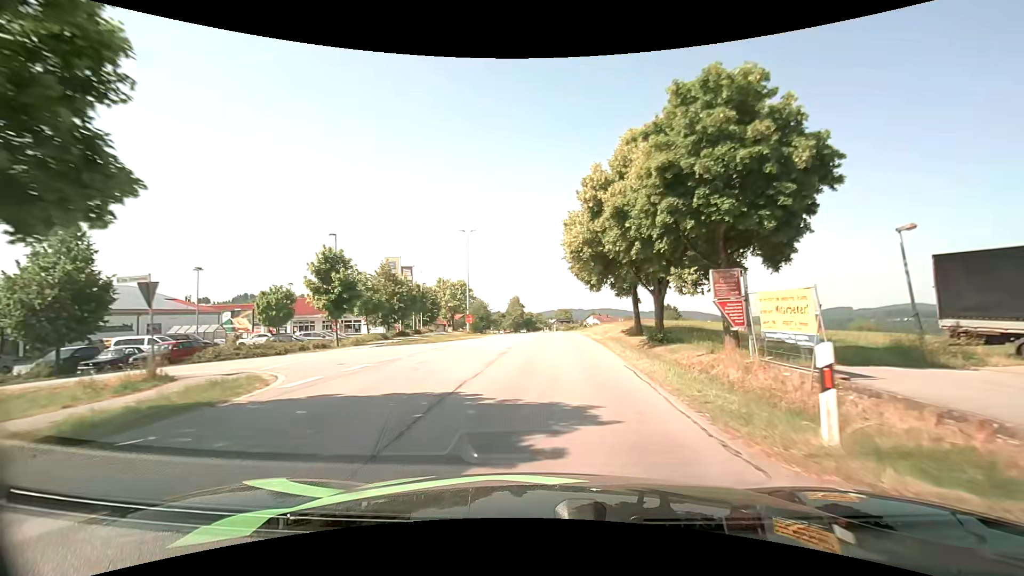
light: Day
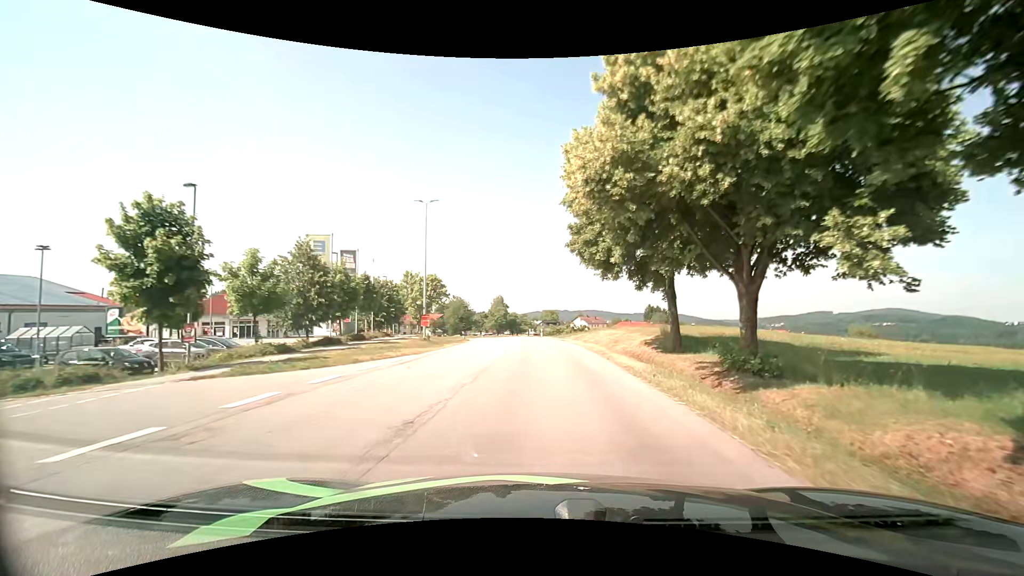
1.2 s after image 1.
(+0.2, +13.6) m; +2°
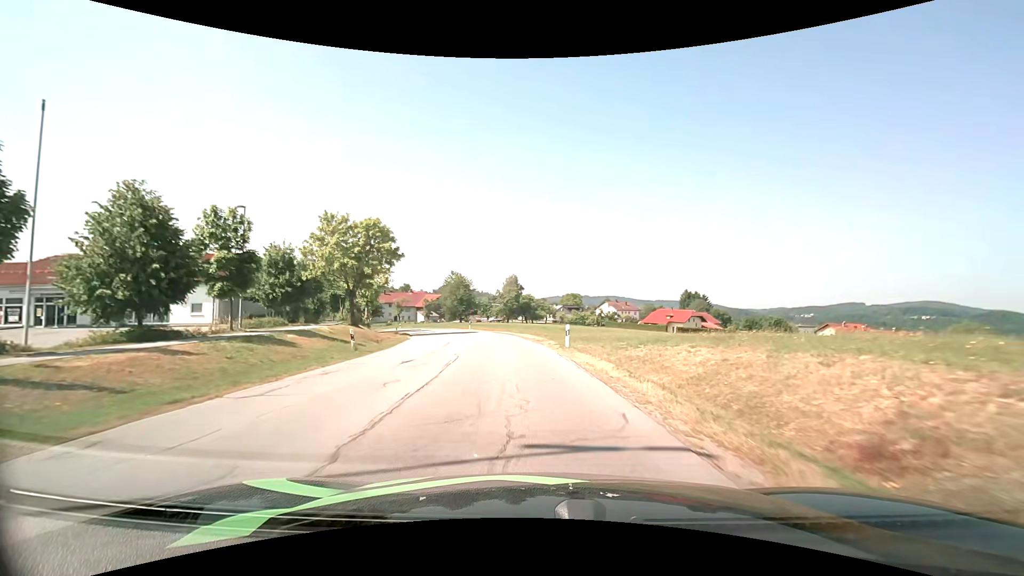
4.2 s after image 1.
(-0.1, +35.6) m; -2°
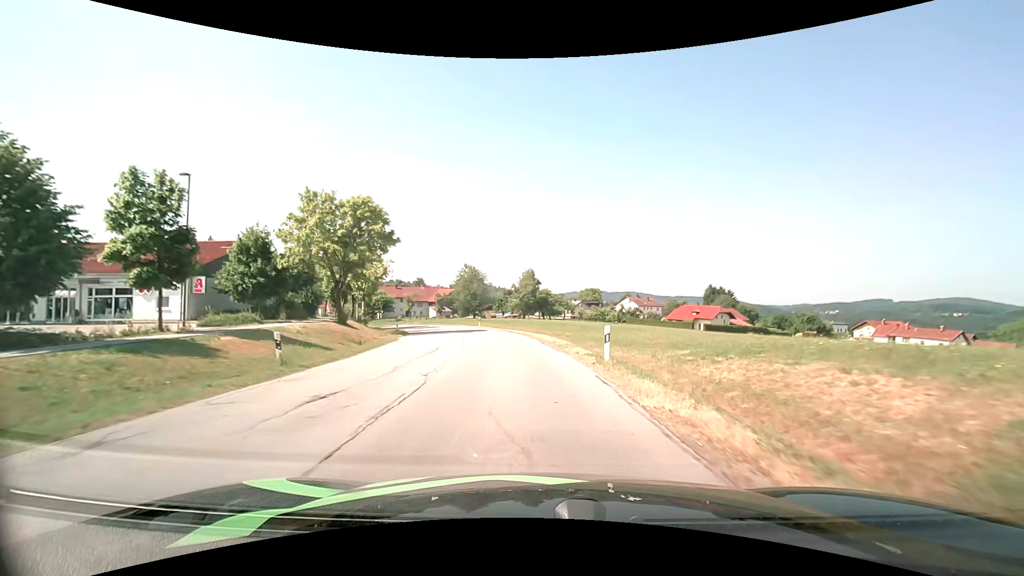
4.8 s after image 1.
(-0.1, +7.2) m; -2°
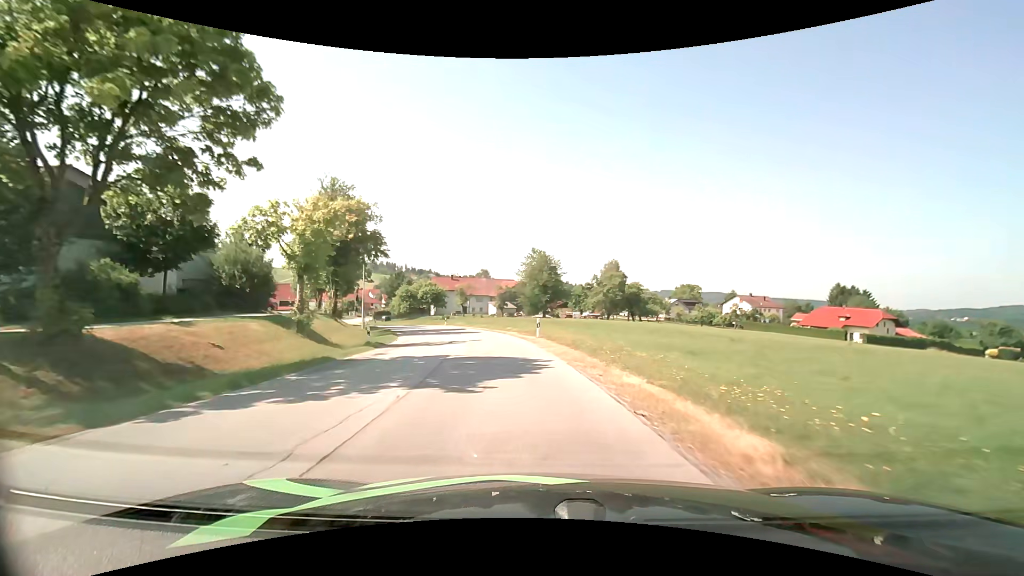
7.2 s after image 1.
(-2.2, +28.7) m; -9°
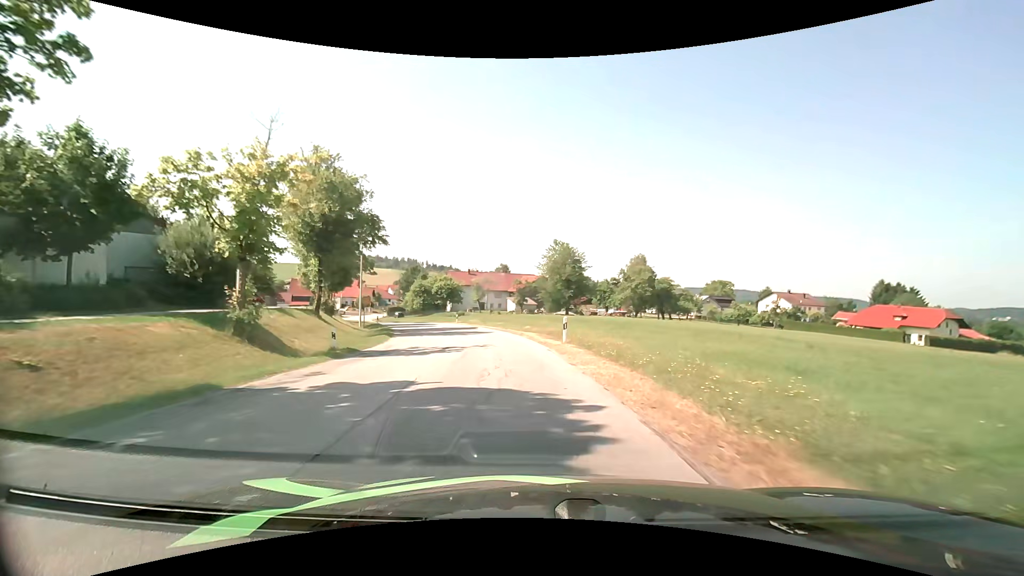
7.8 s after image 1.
(-0.1, +7.2) m; -2°
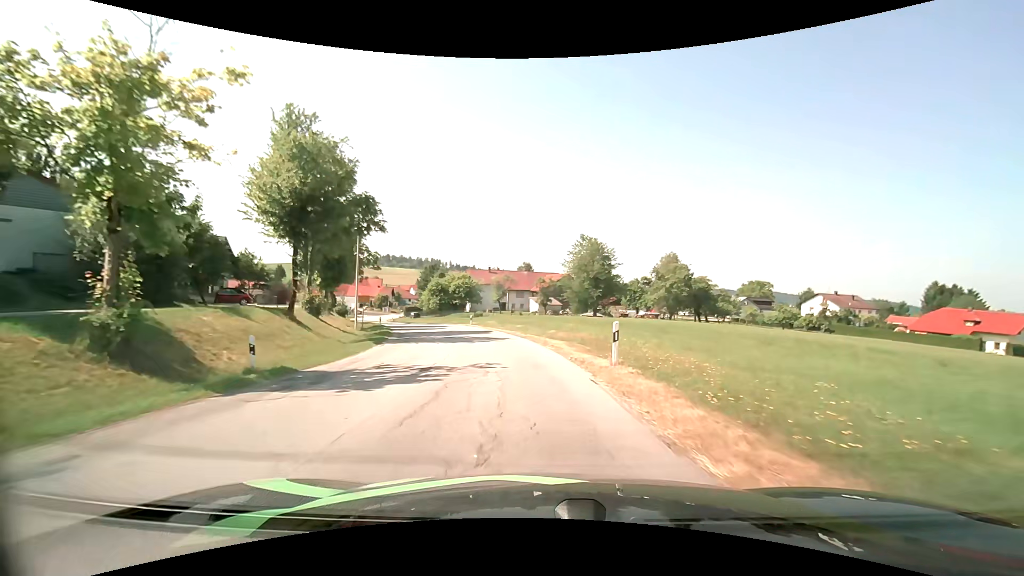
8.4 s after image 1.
(-0.2, +7.2) m; -3°
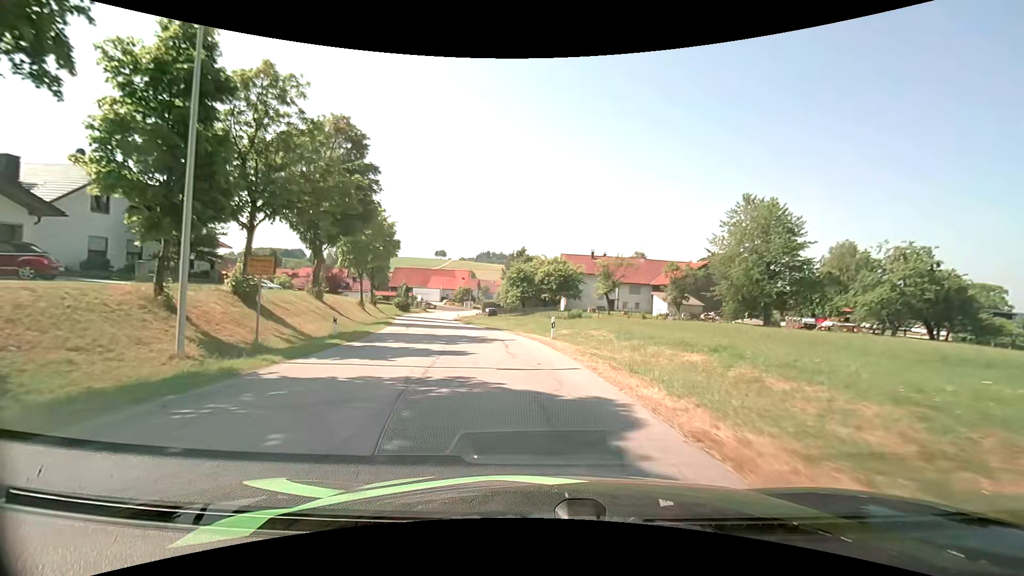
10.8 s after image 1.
(-2.8, +28.4) m; -11°
(0, +10) (-2, +20) (-4, +30) (-6, +39) (-9, +49) (-11, +59) (-14, +68) (-15, +78) (-16, +88) (-16, +98) m
